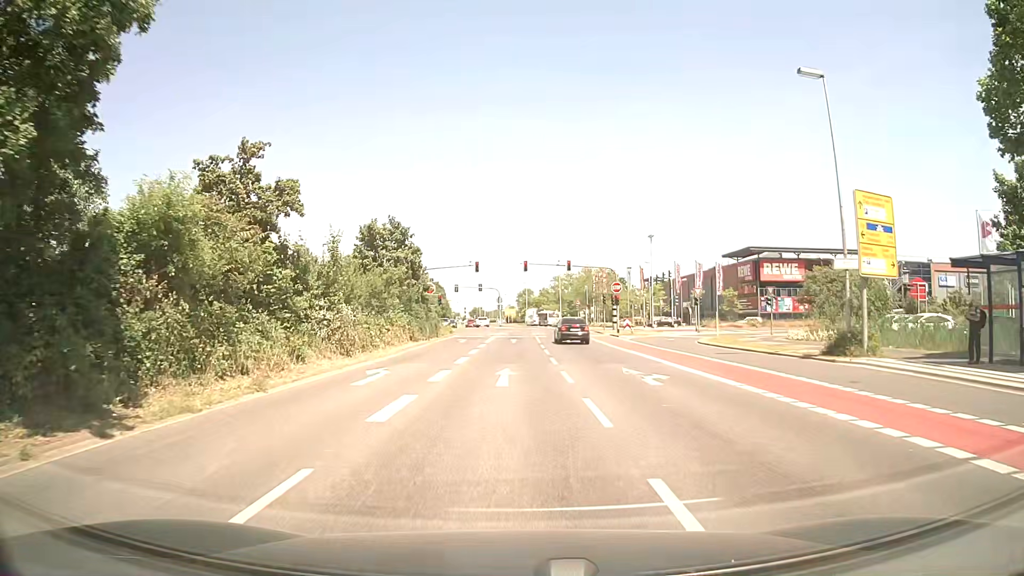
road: secondary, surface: asphalt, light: Day
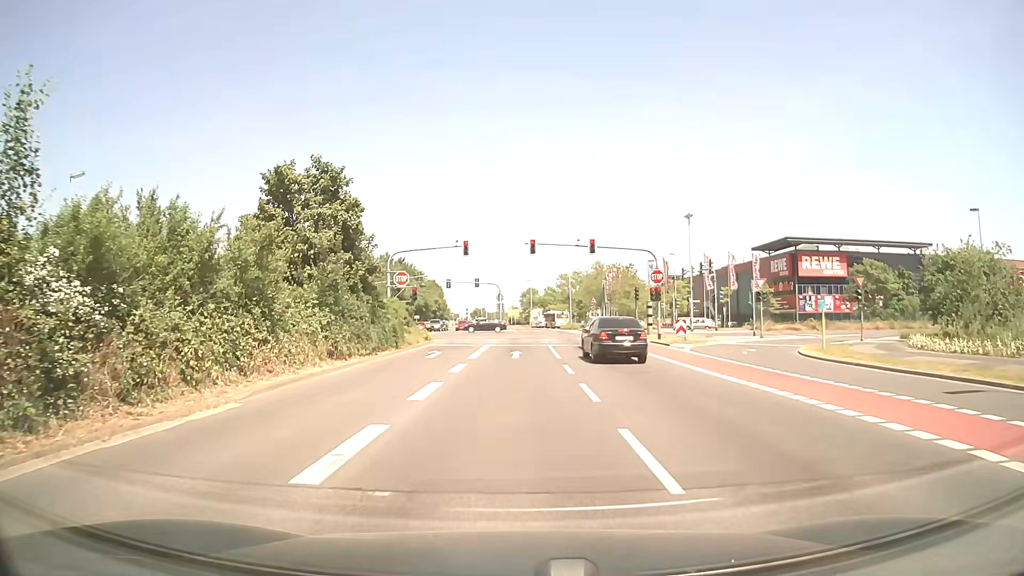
(-0.1, +15.1) m; 0°
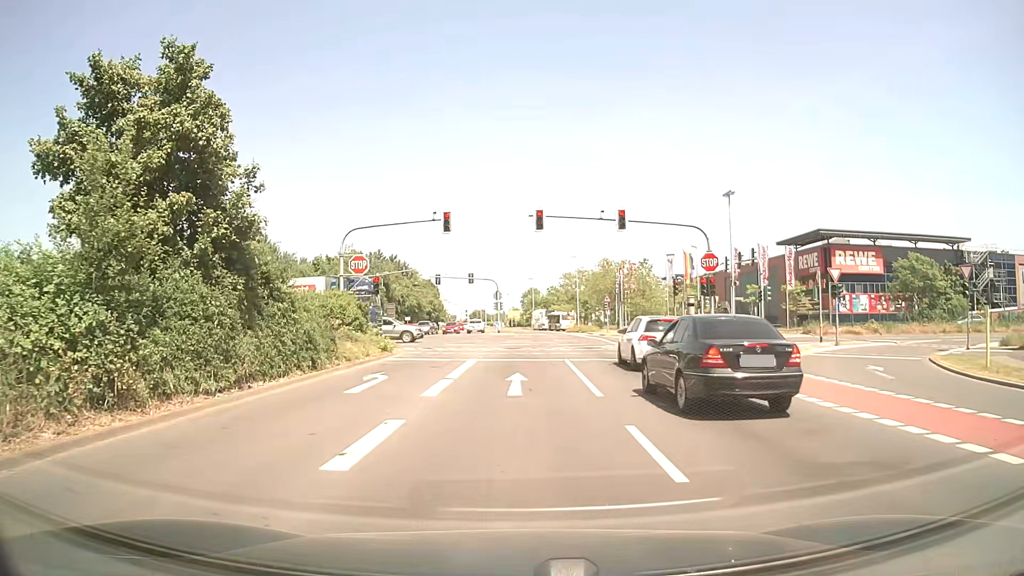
(-0.1, +11.2) m; -1°
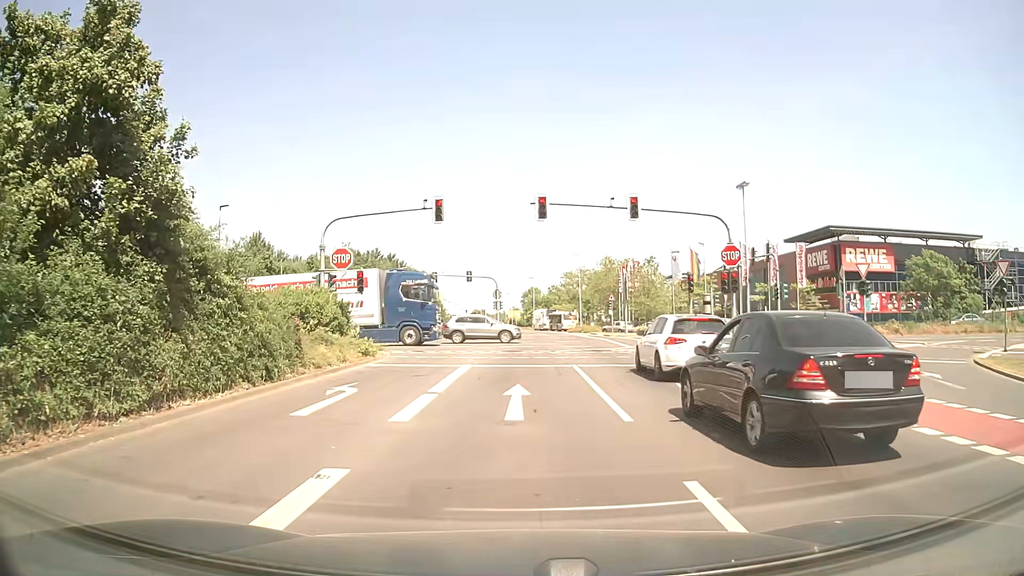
(0.0, +3.0) m; 0°
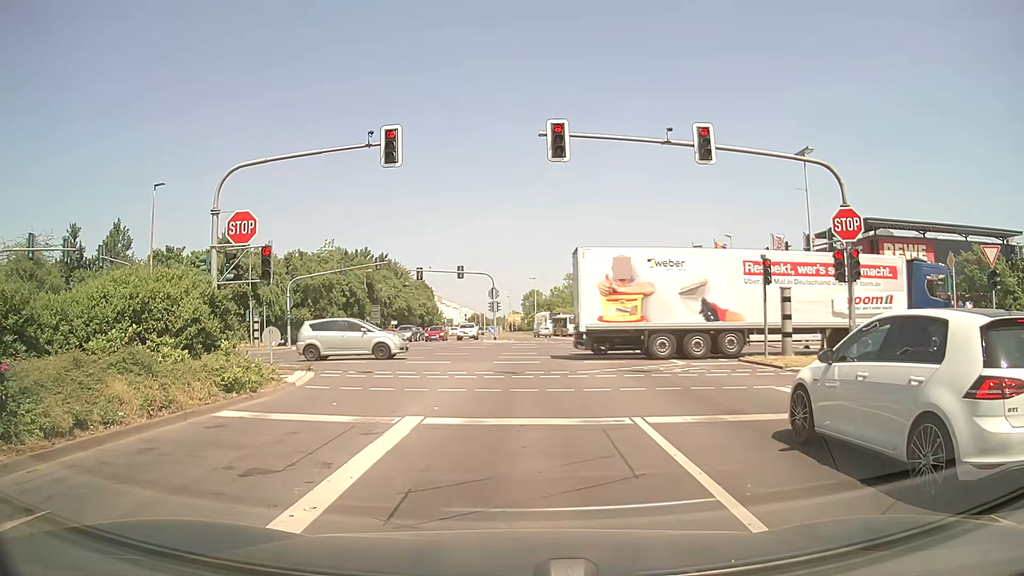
(0.0, +10.0) m; +1°
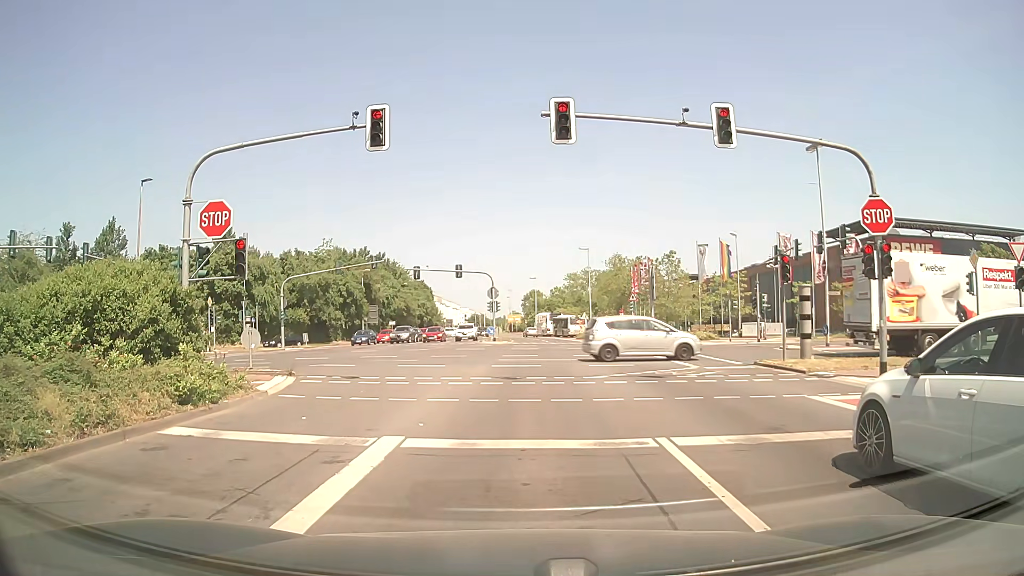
(0.0, +1.6) m; +1°
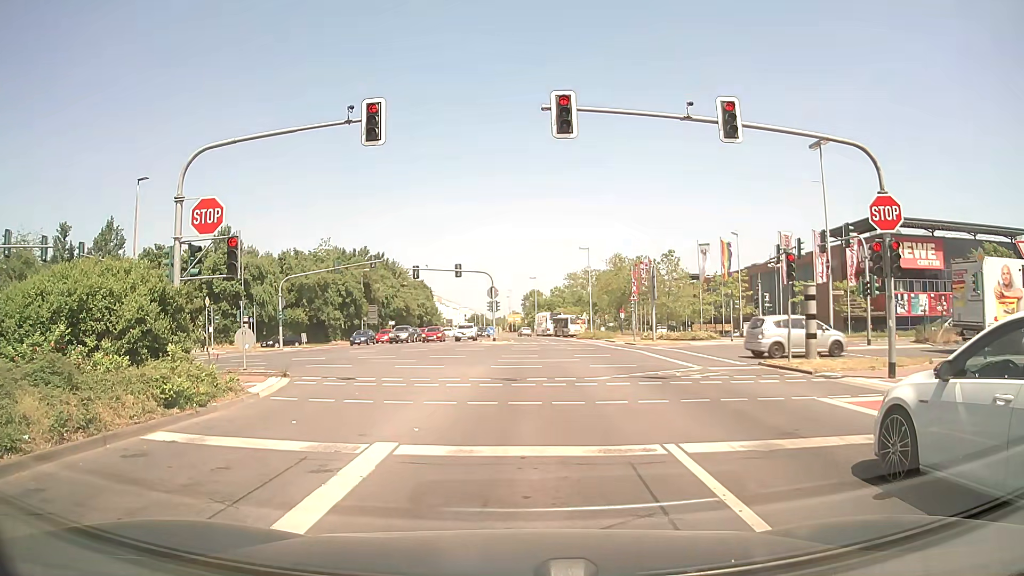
(0.0, +0.4) m; 0°
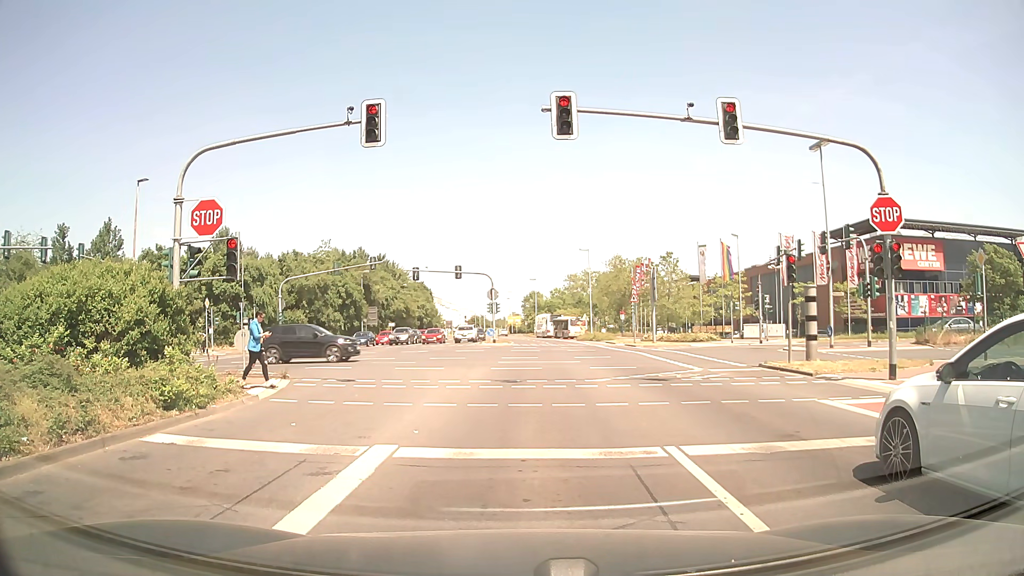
(0.0, +0.1) m; 0°
